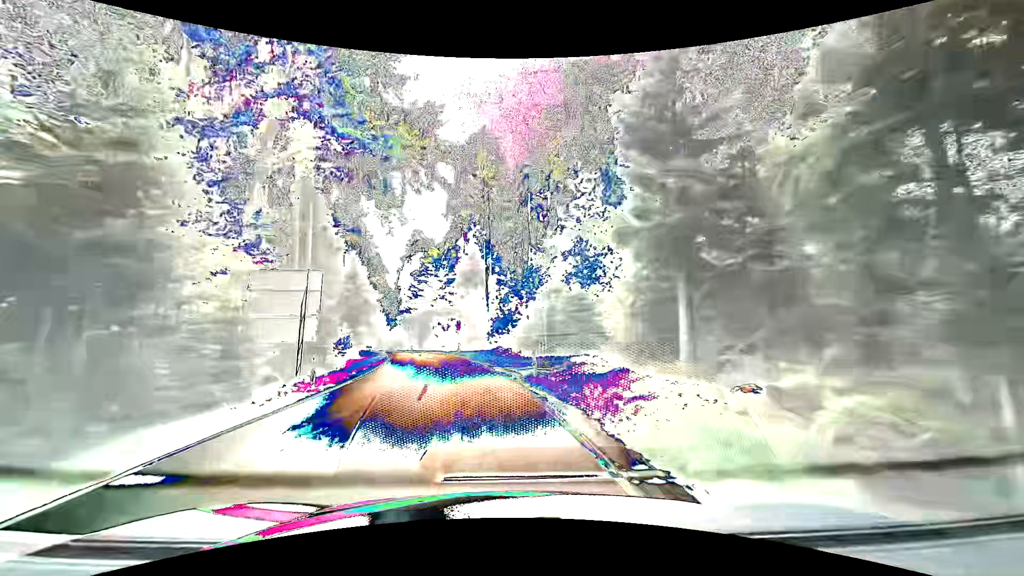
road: tertiary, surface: asphalt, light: Day
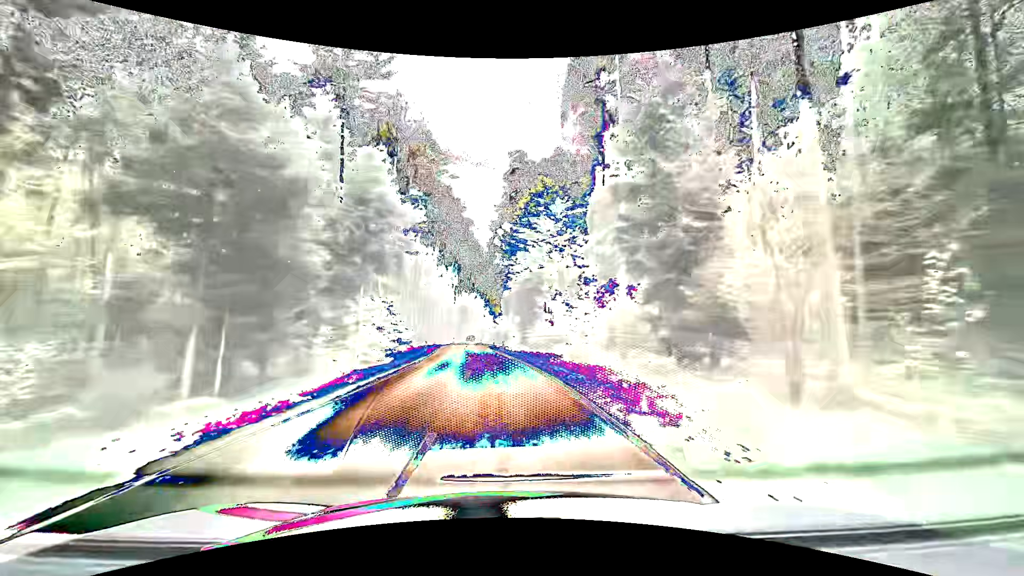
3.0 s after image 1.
(-7.0, +43.8) m; -13°
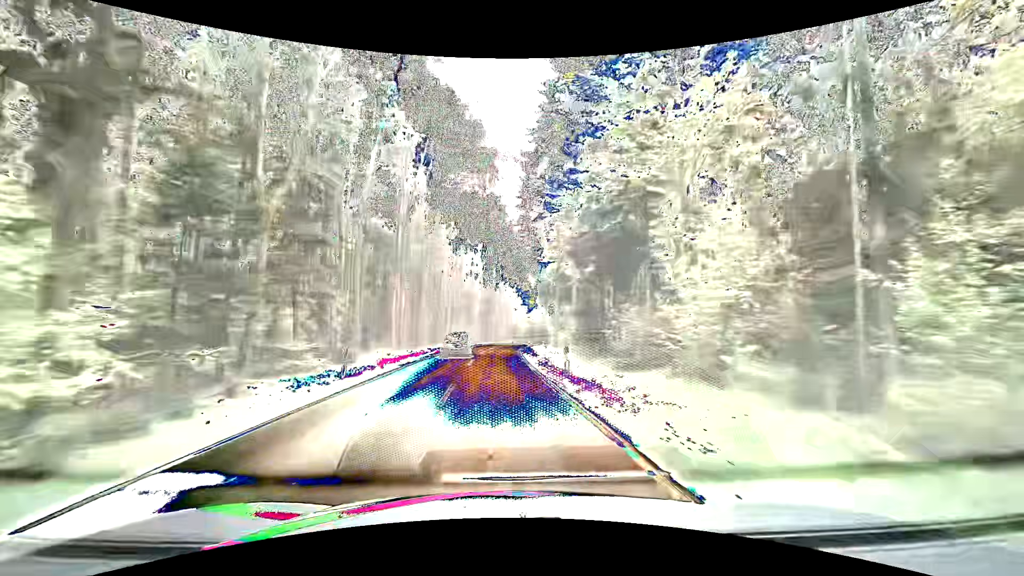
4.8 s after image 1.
(-1.4, +29.4) m; -4°
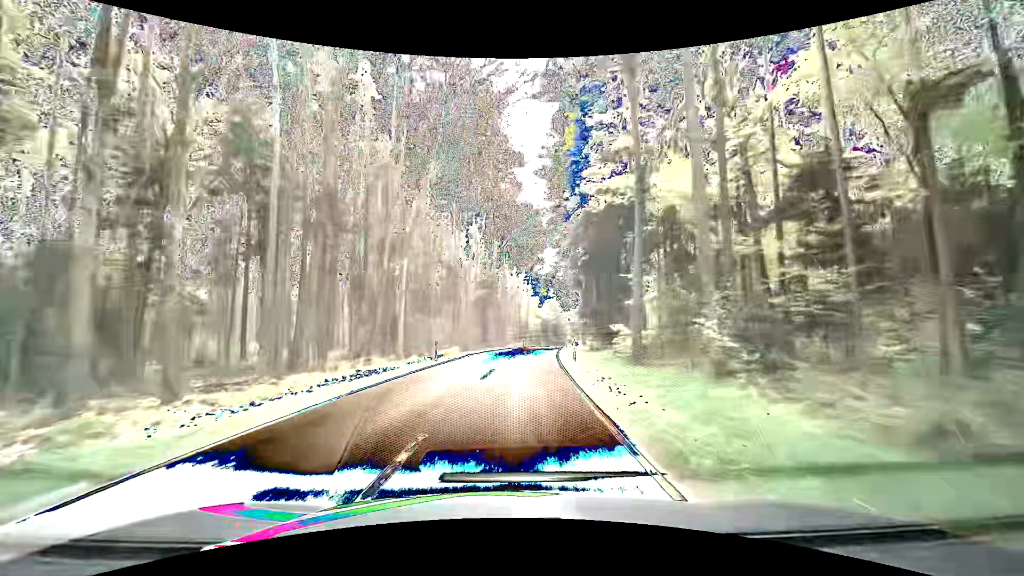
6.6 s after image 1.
(-0.5, +31.5) m; -1°
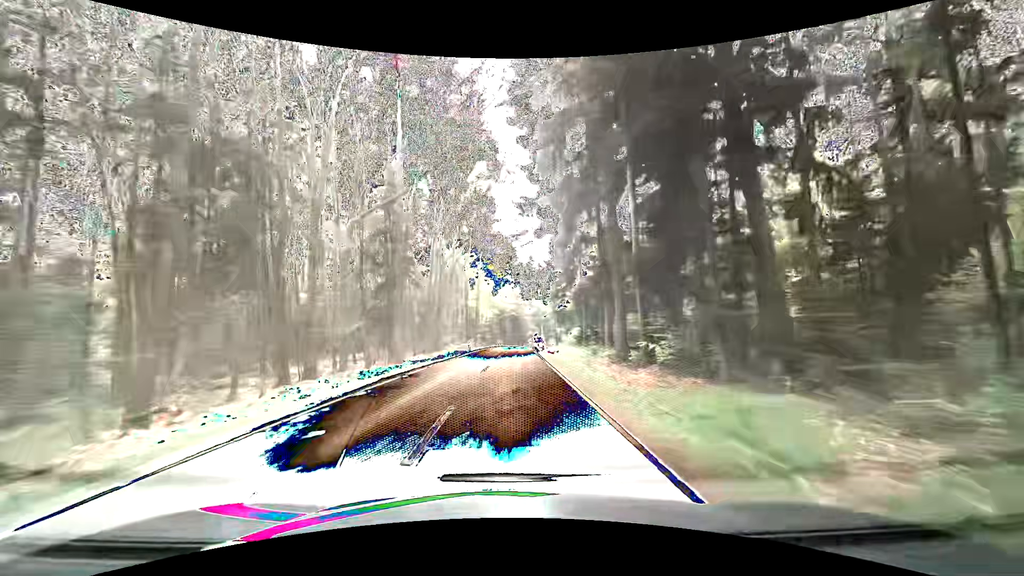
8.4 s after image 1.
(+1.8, +33.3) m; +5°
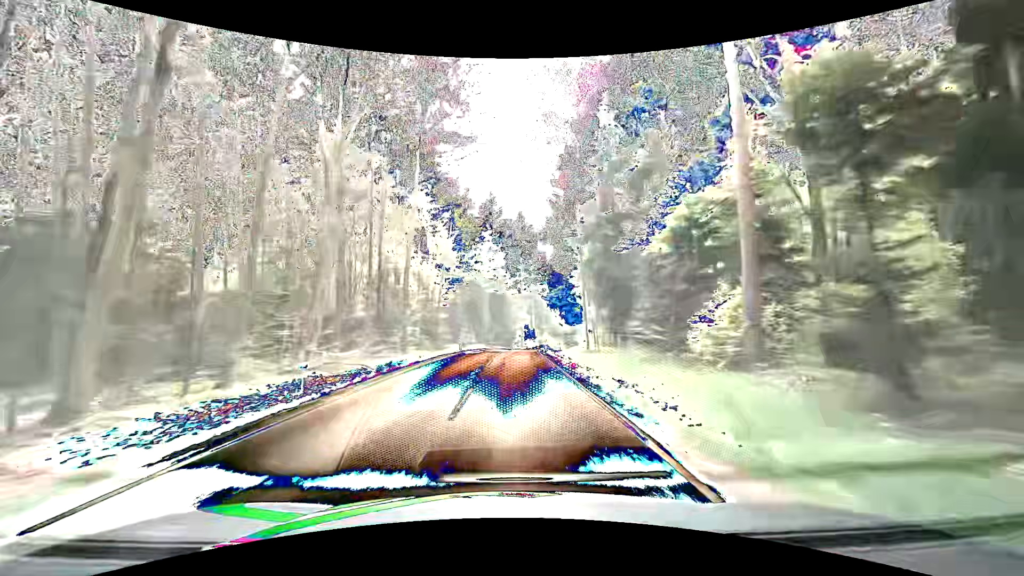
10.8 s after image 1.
(+0.6, +46.2) m; +2°
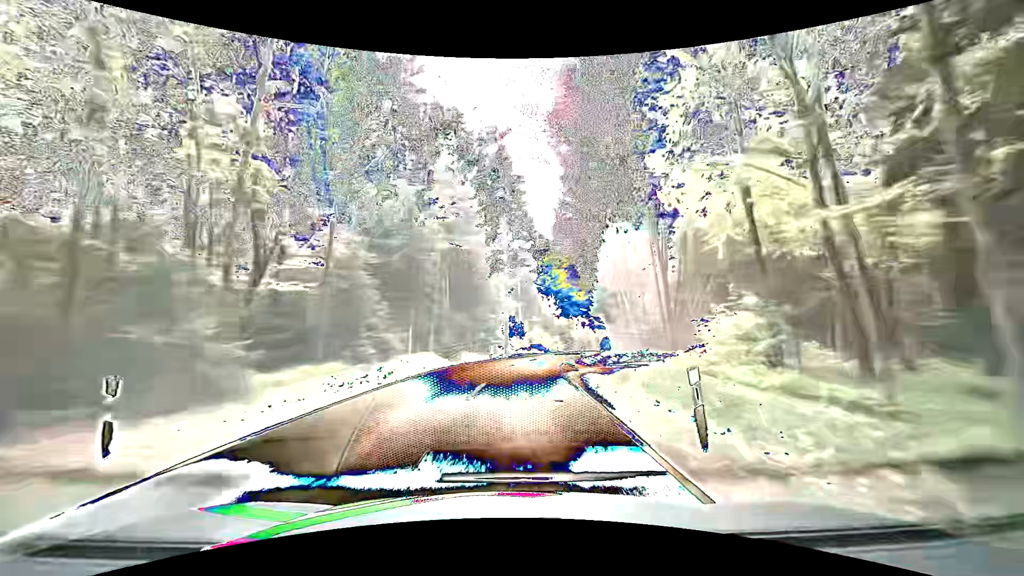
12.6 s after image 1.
(+0.4, +33.2) m; +1°
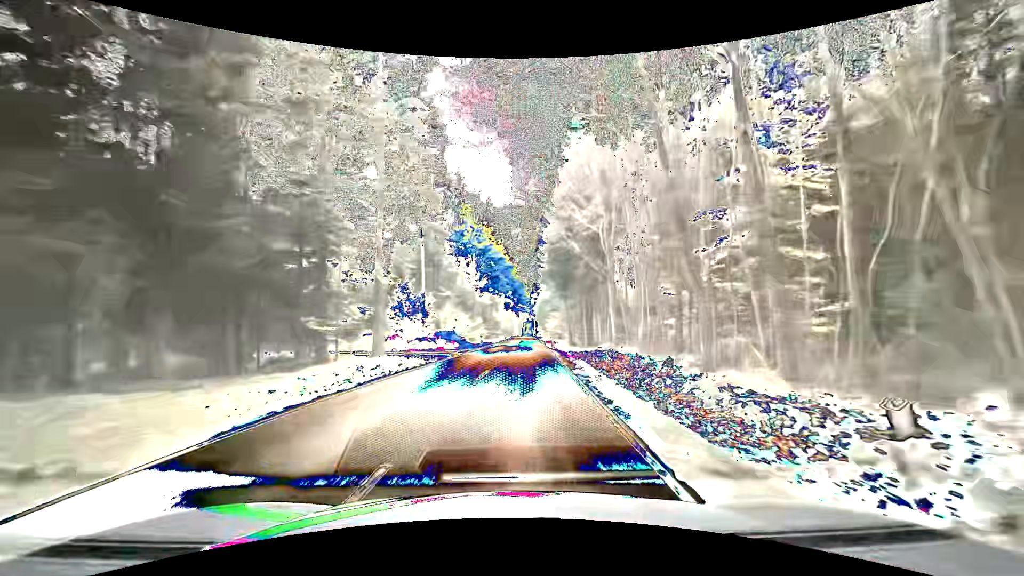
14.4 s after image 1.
(+2.9, +33.5) m; +10°
(0, +10) (+1, +20) (+2, +30) (+2, +40) (+3, +50) (+3, +60) (+4, +70) (+4, +80) (+5, +90) (+5, +100) m
